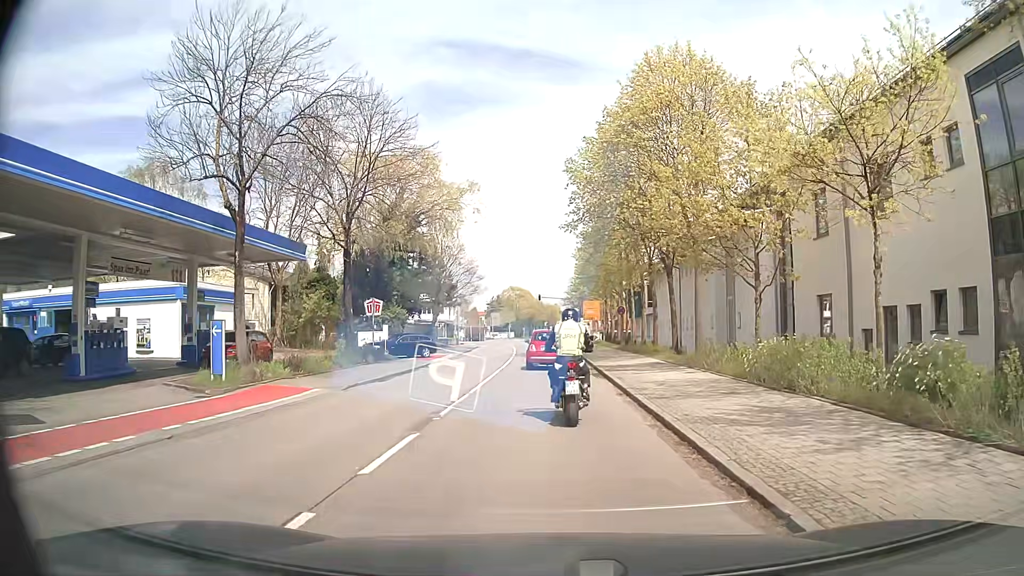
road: secondary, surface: asphalt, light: Day
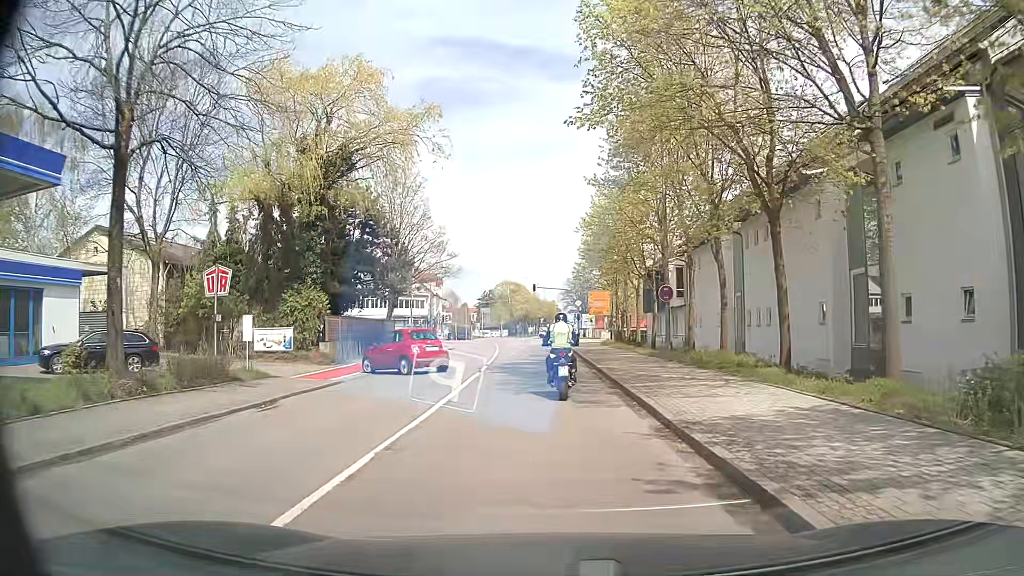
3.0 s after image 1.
(0.0, +17.1) m; 0°
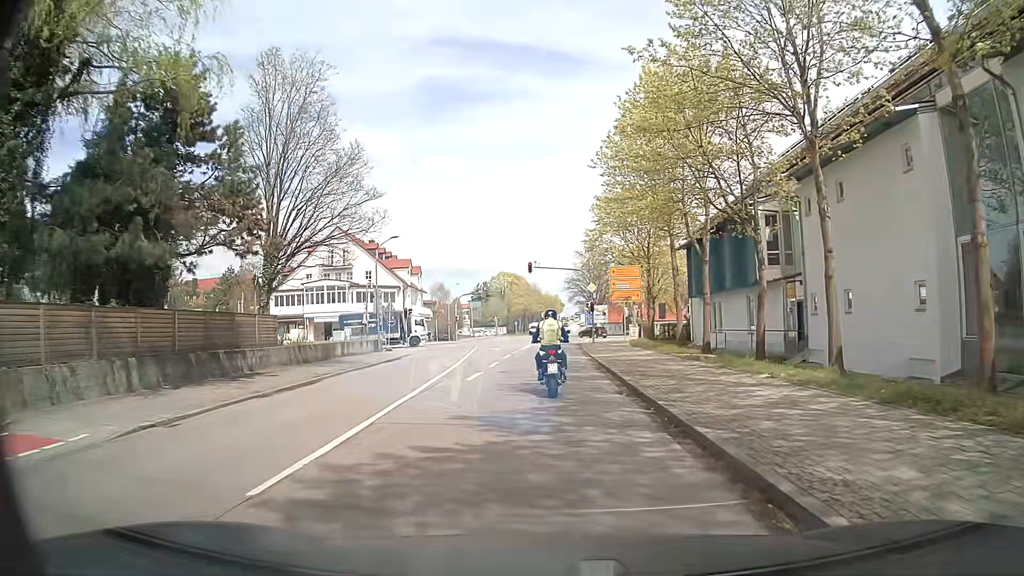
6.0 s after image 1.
(+0.1, +21.6) m; -1°
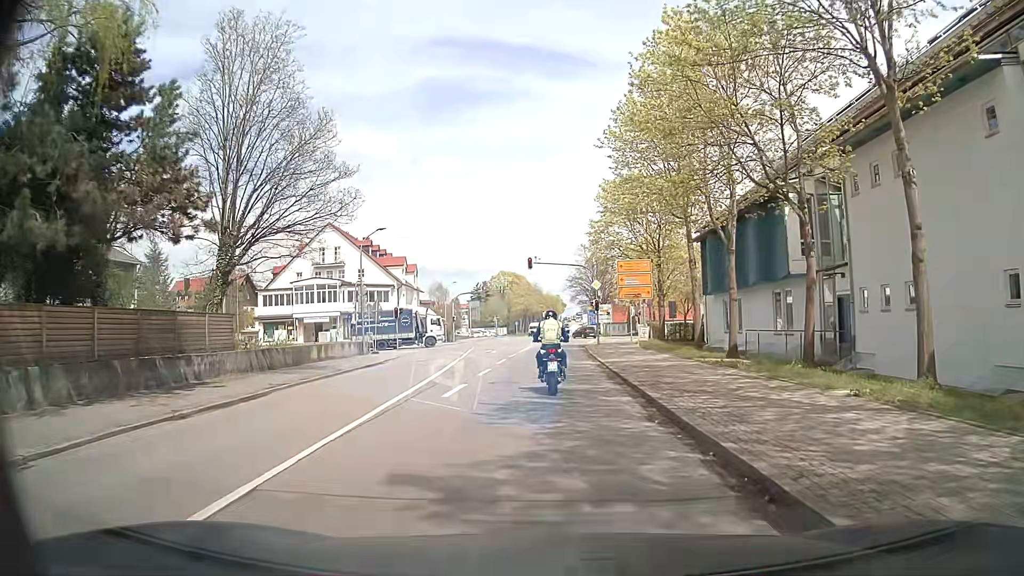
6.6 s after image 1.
(0.0, +4.0) m; 0°
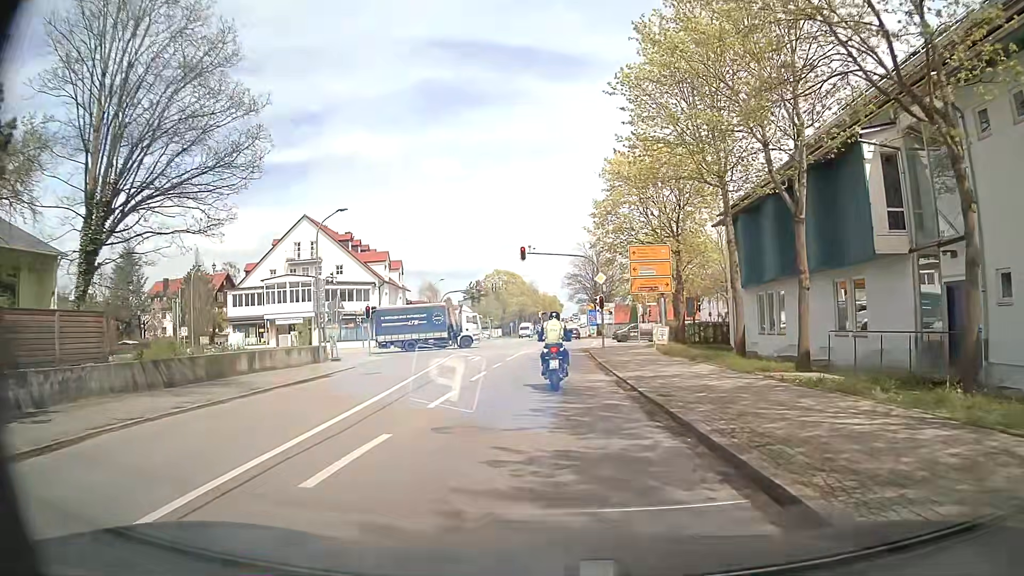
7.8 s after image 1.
(0.0, +7.5) m; 0°
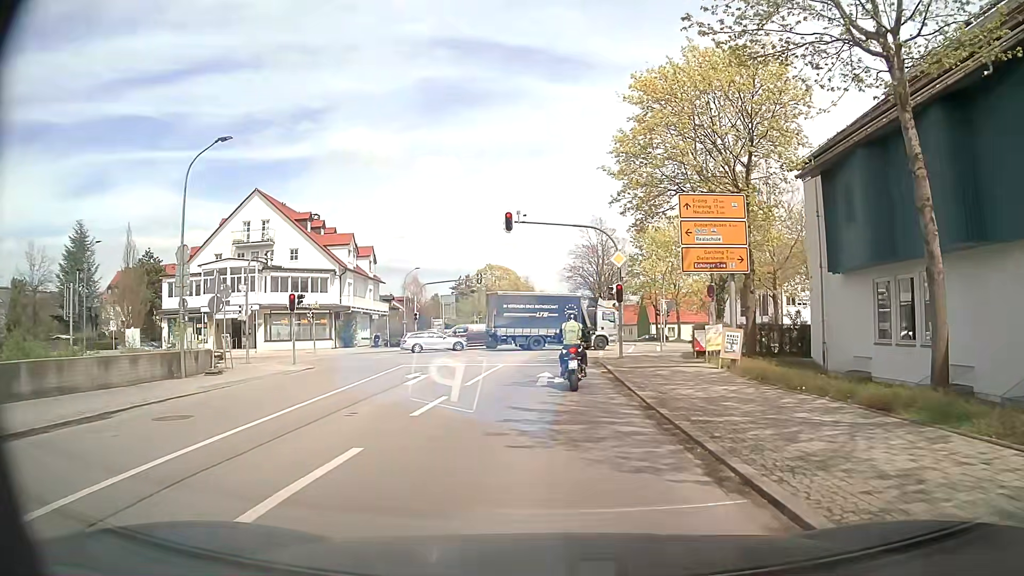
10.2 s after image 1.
(+0.1, +13.1) m; -1°
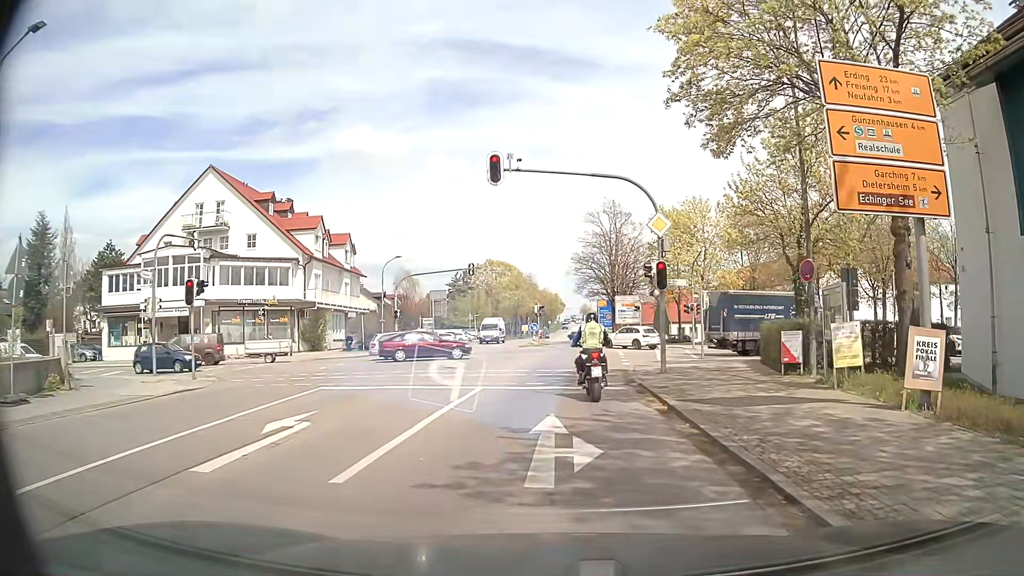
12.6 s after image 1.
(+0.1, +10.4) m; +2°
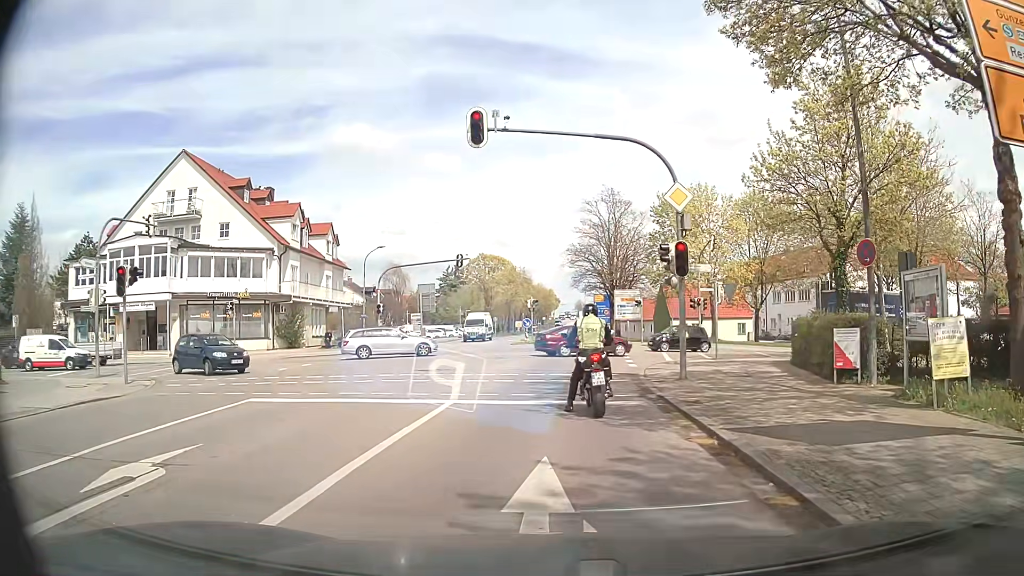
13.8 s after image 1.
(-0.1, +3.9) m; -1°
